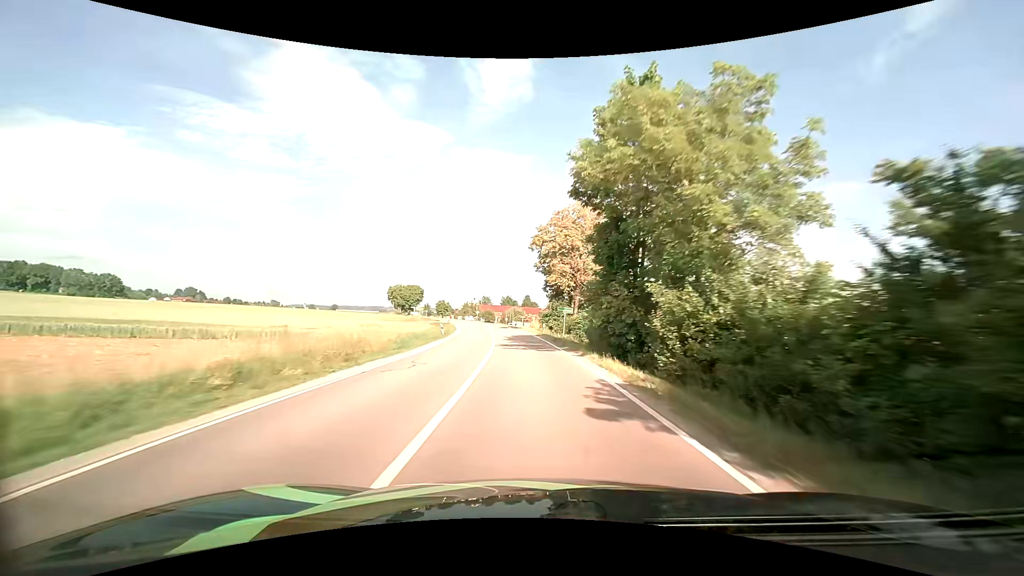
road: secondary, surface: asphalt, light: Day
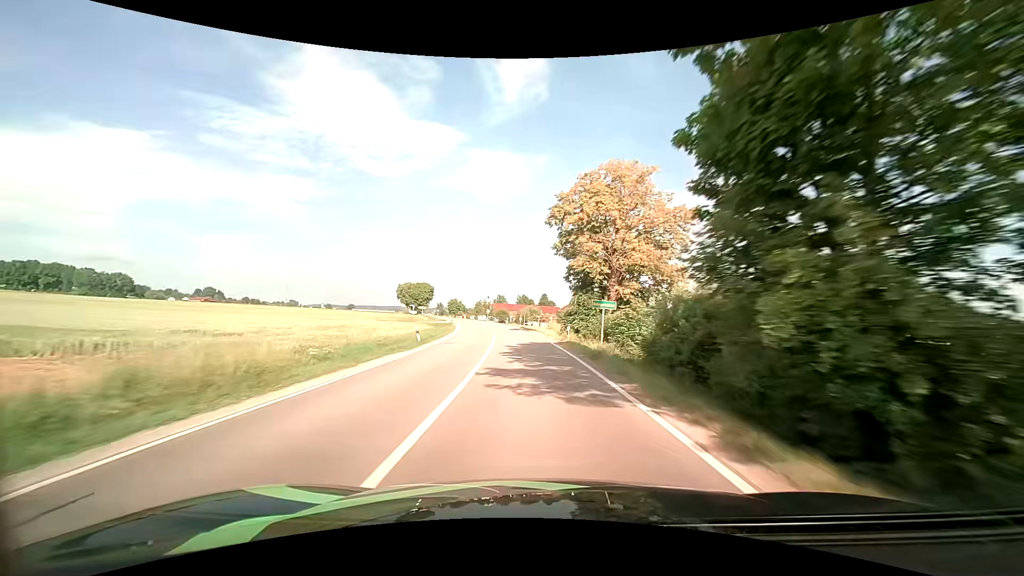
(-0.1, +13.1) m; -2°
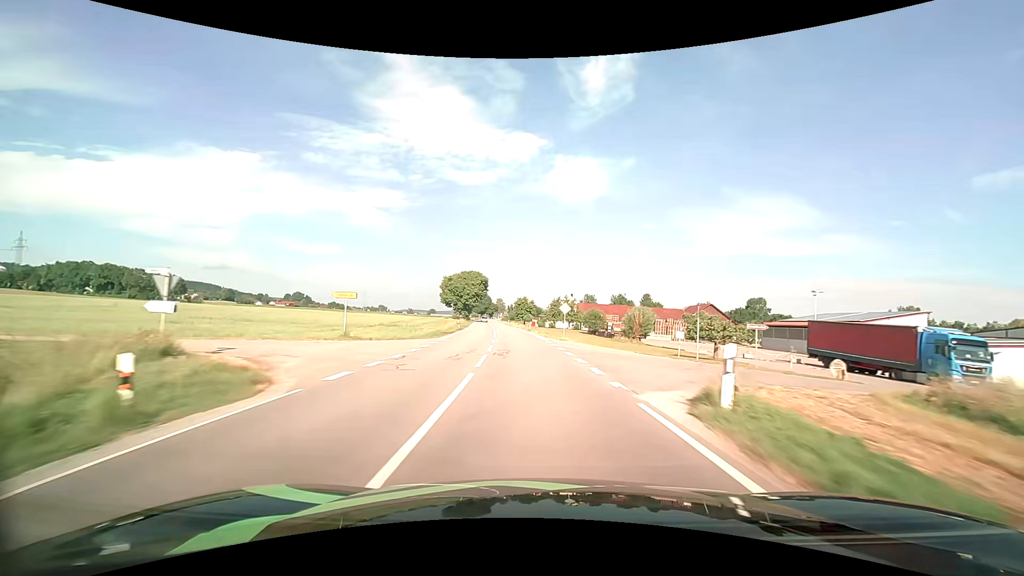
(-5.9, +67.4) m; -10°
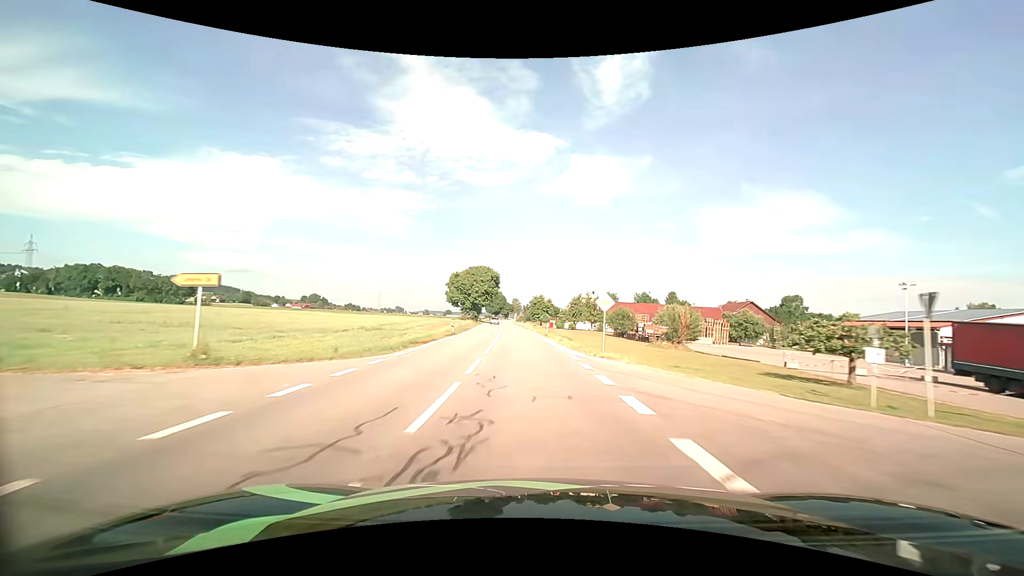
(-0.2, +13.9) m; -2°
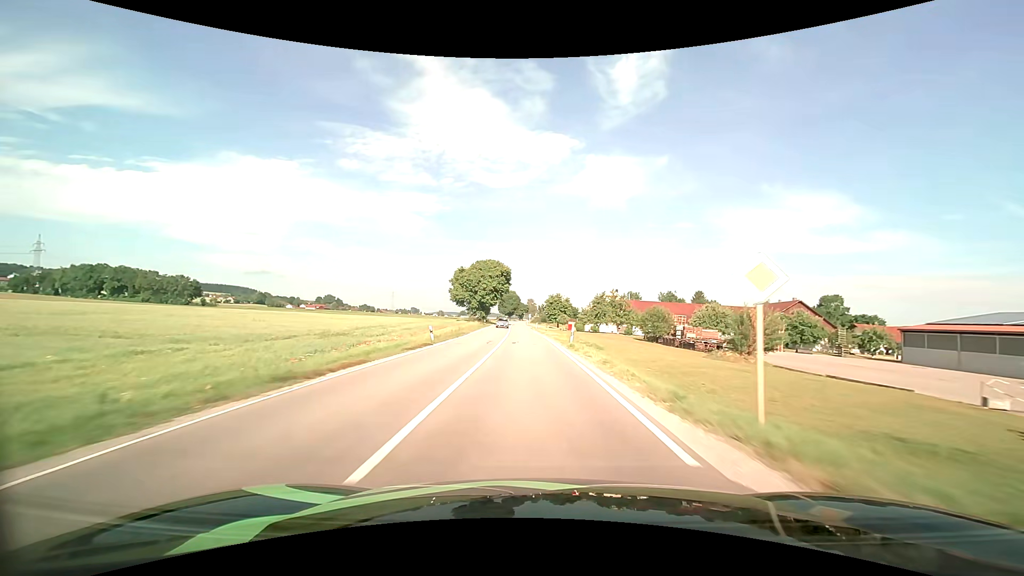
(-0.3, +14.0) m; -2°
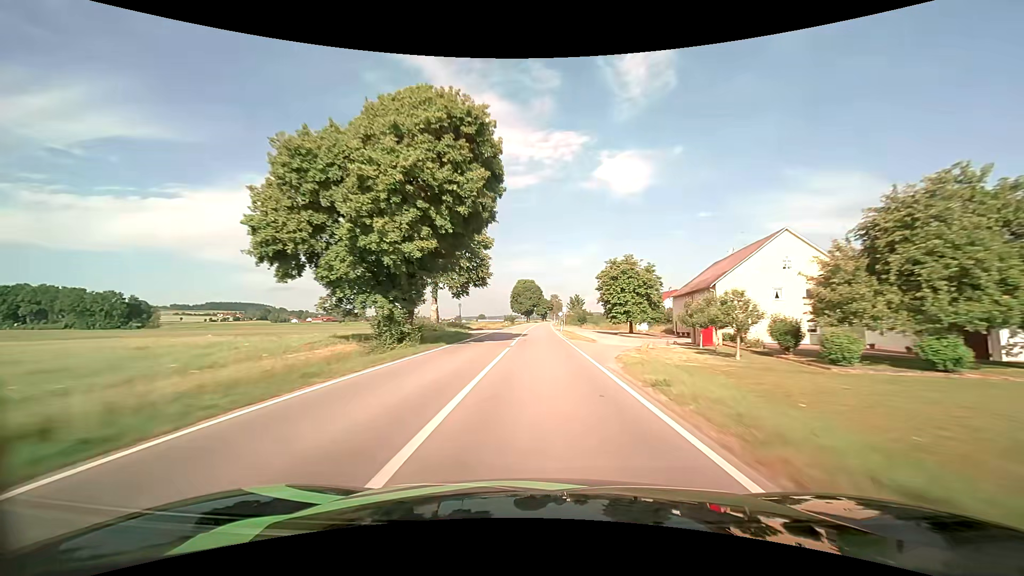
(-2.8, +72.4) m; -3°
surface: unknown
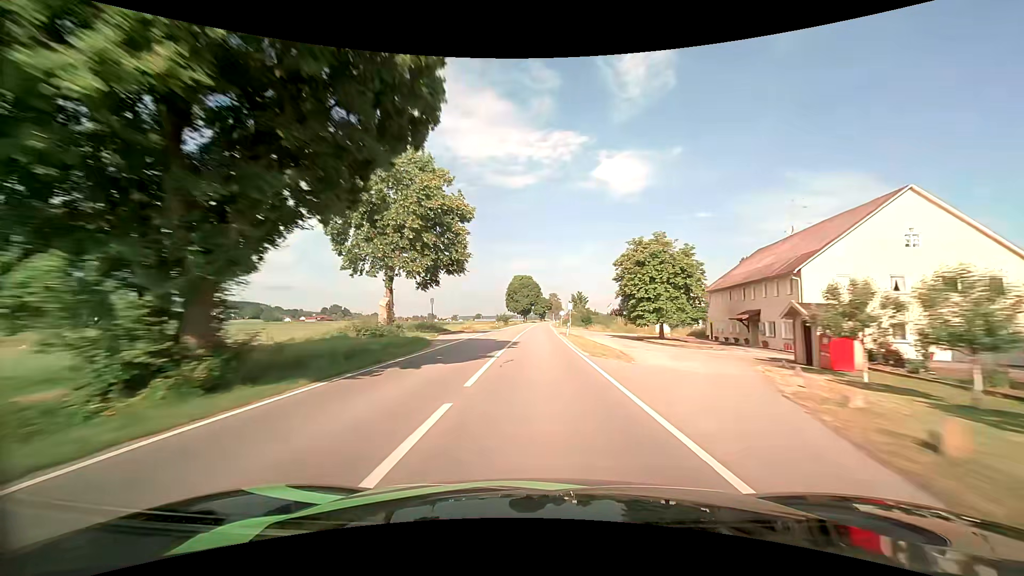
(0.0, +14.9) m; 0°
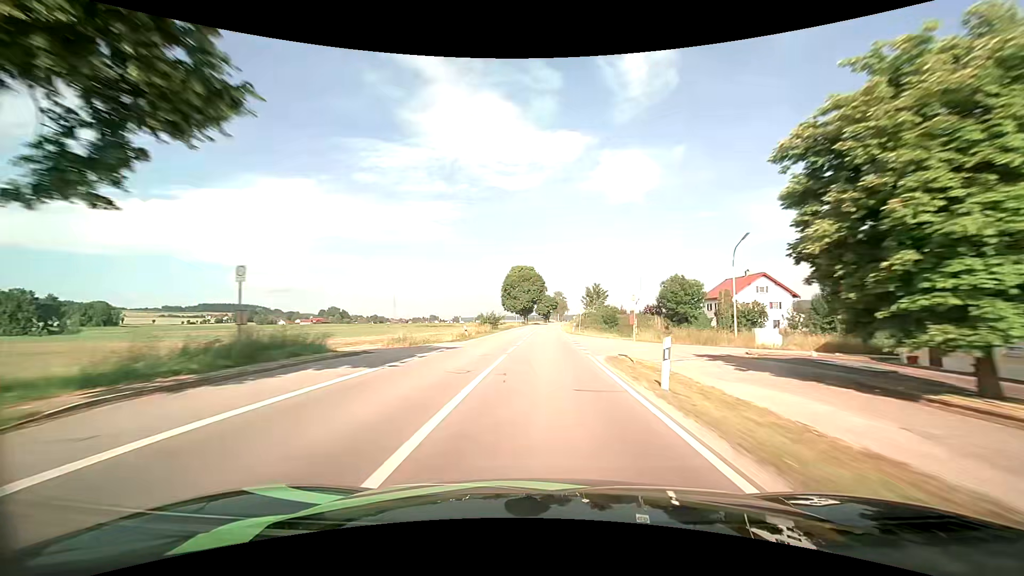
(0.0, +29.9) m; 0°
(0, +10) (0, +20) (0, +30) (0, +40) (+1, +50) (+1, +60) (+1, +70) (+1, +80) (+2, +90) (+2, +100) m
